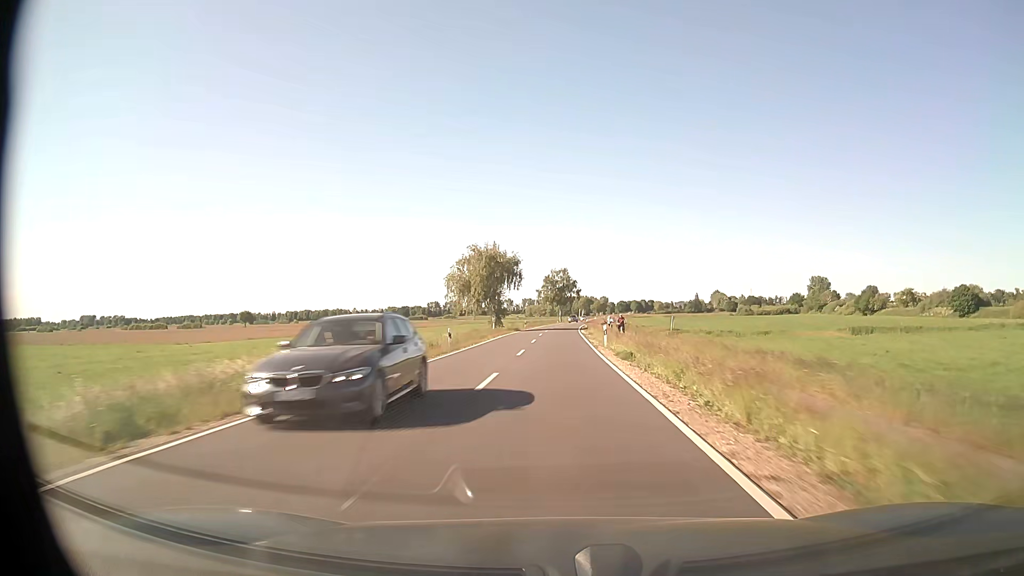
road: secondary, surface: asphalt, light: Day
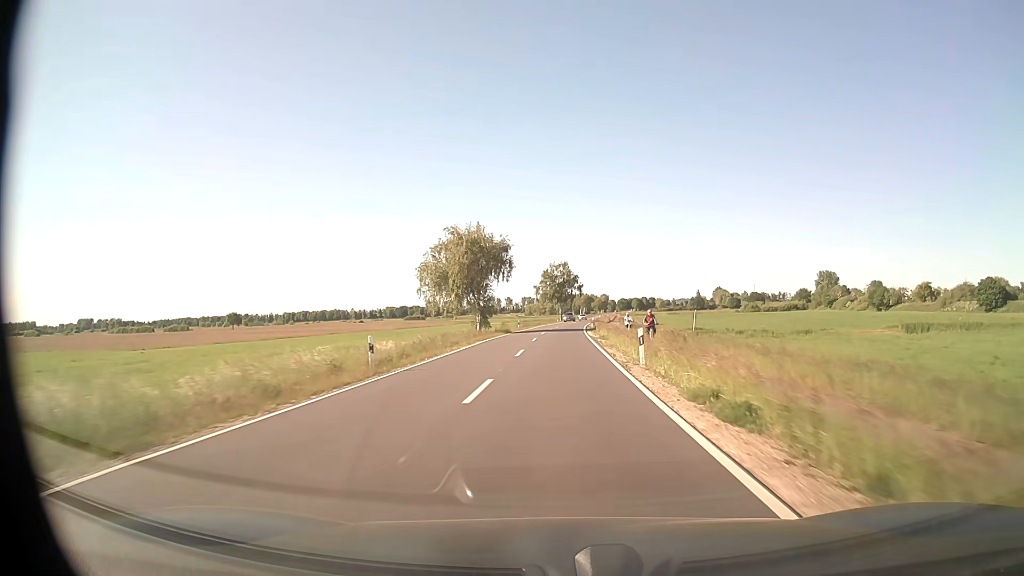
(0.0, +14.0) m; 0°
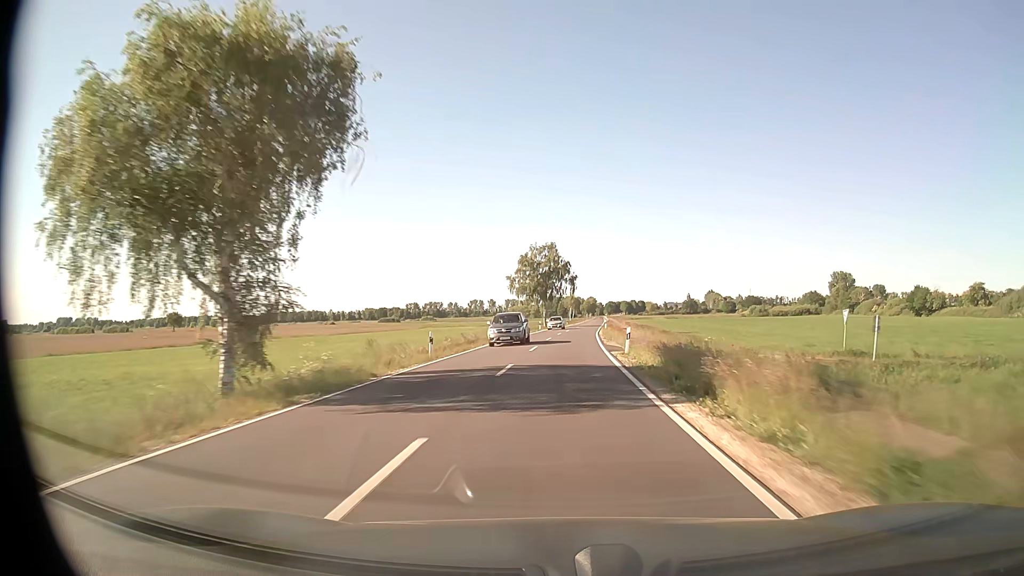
(+0.2, +43.4) m; +1°
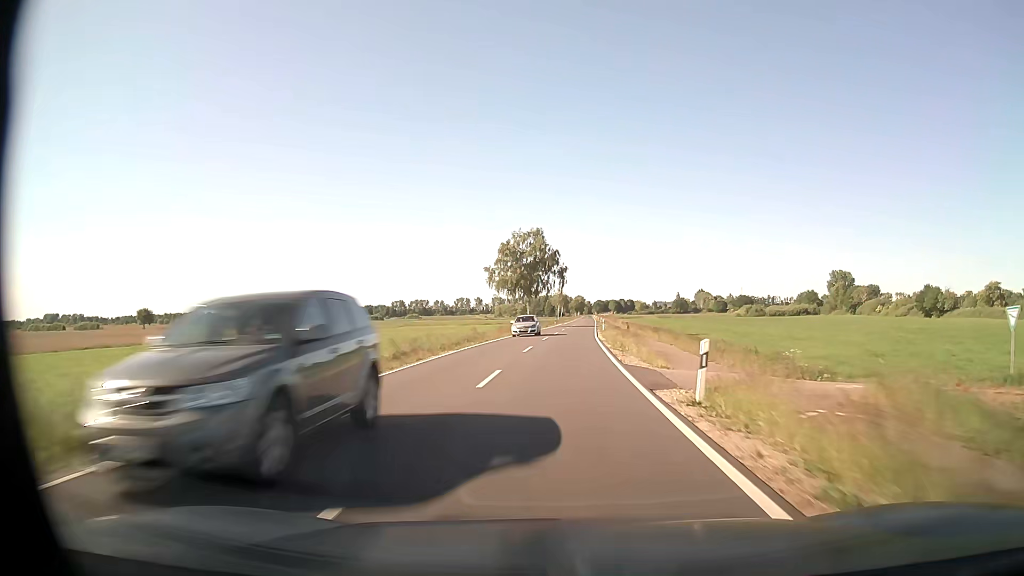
(+0.1, +14.9) m; +1°
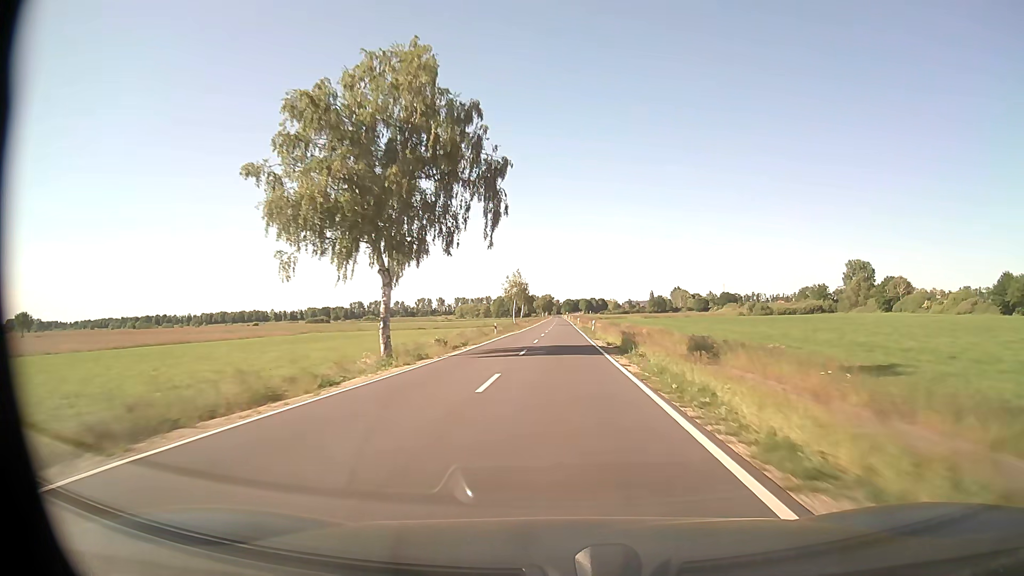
(+2.0, +61.0) m; +3°
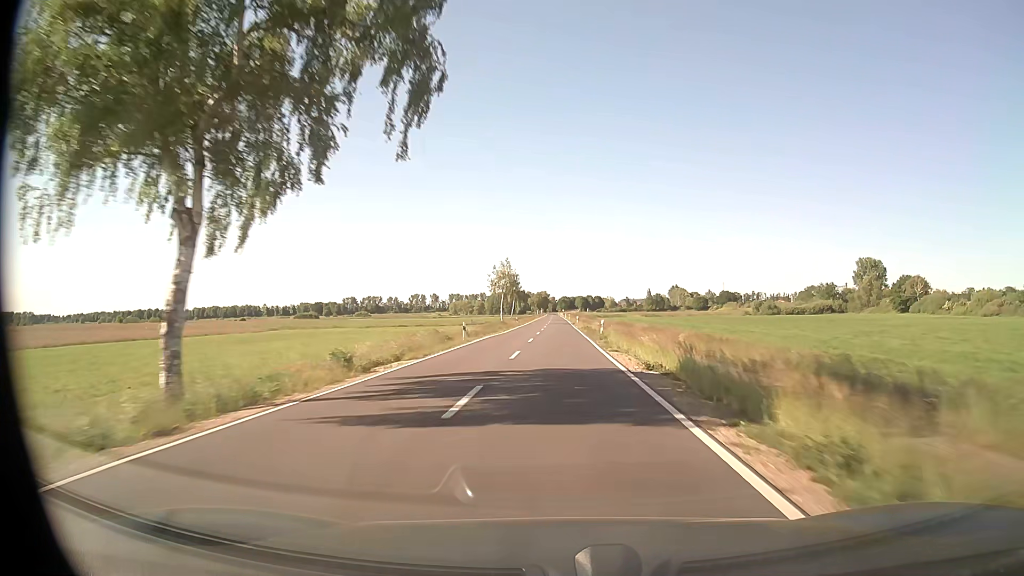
(0.0, +15.5) m; 0°
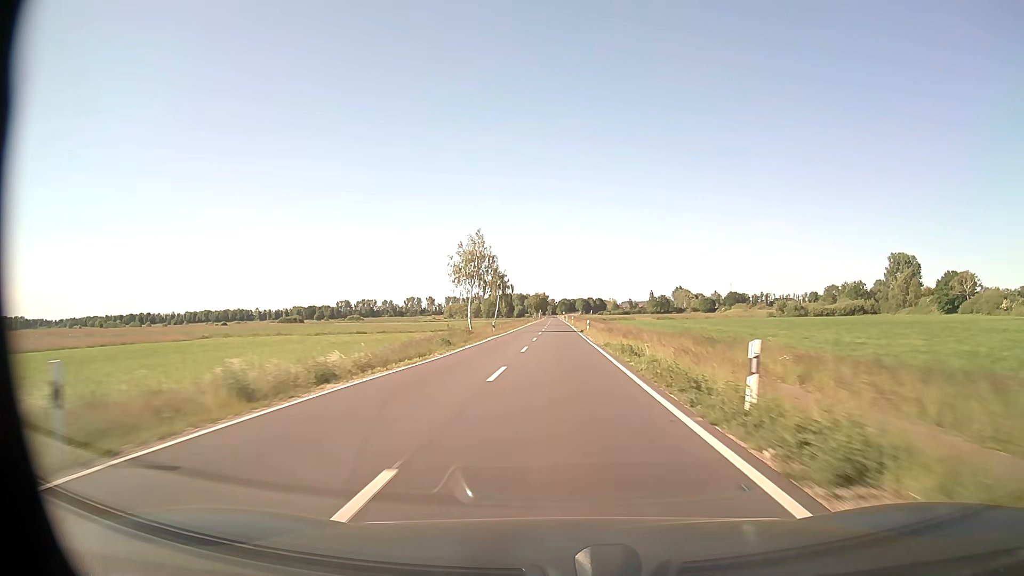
(+0.1, +31.1) m; 0°
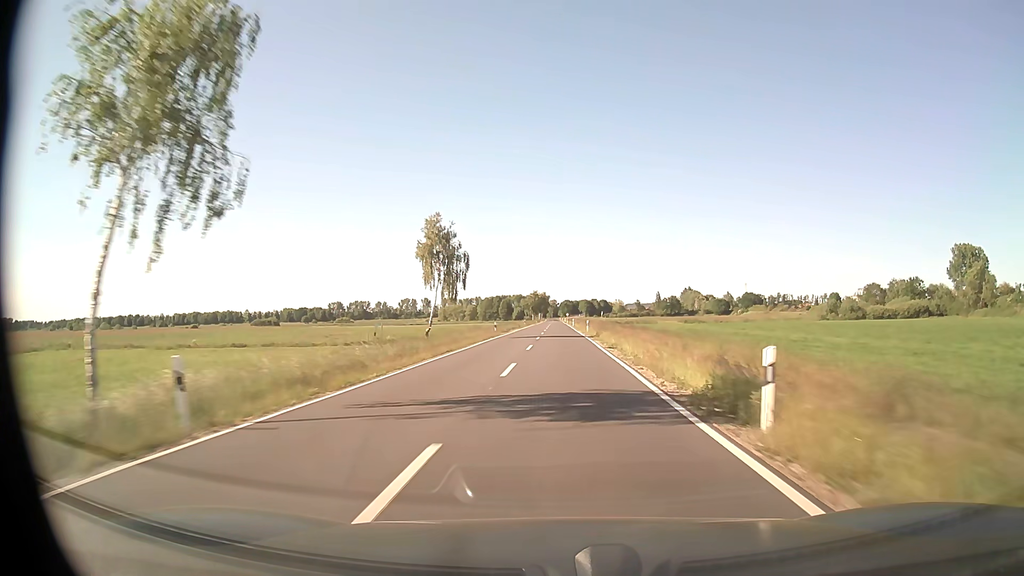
(-0.1, +46.9) m; 0°
(0, +10) (0, +20) (0, +30) (0, +40) (0, +50) (0, +60) (0, +70) (0, +80) (0, +90) (0, +100) m
